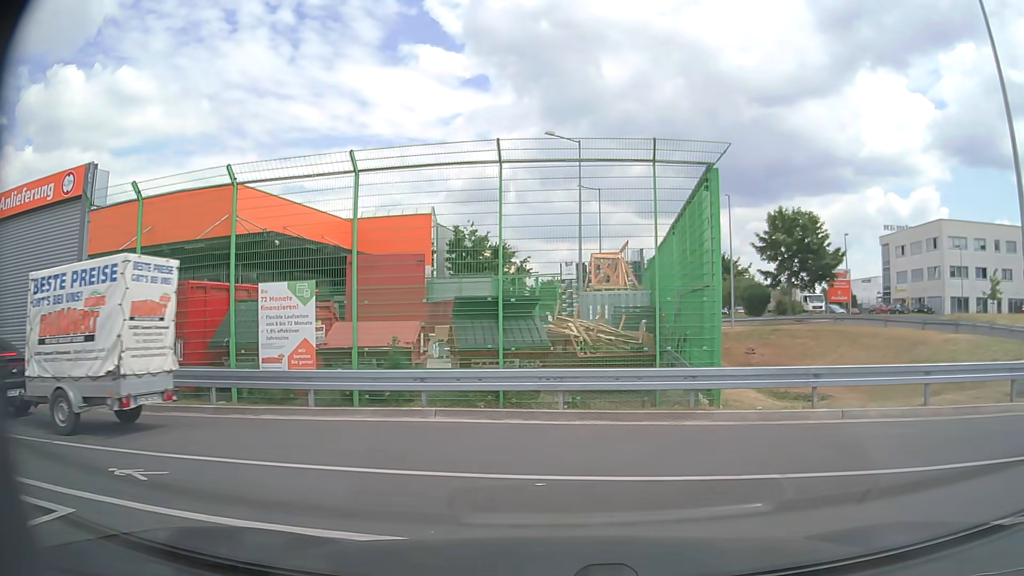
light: Day
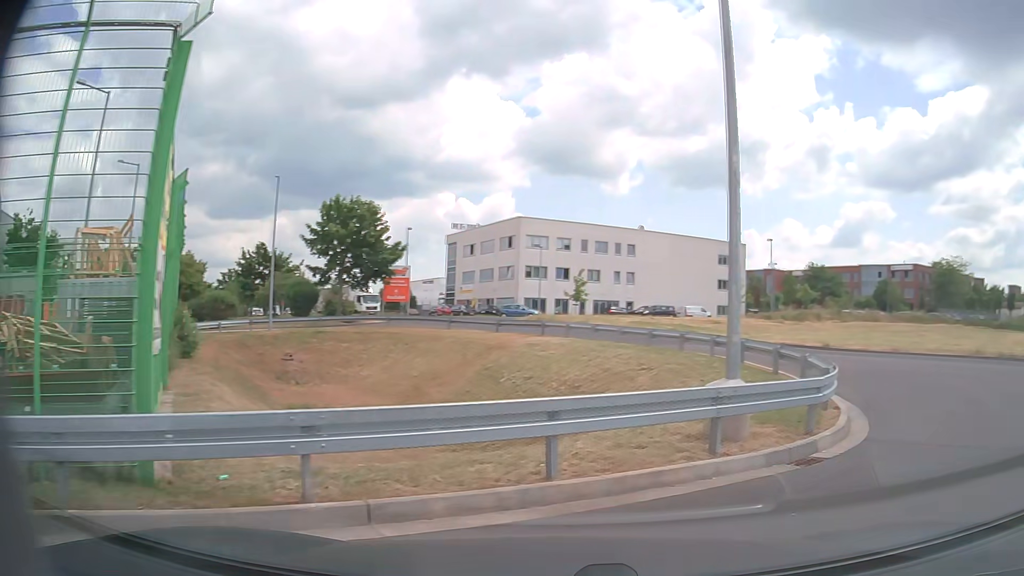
(+1.4, +5.6) m; +36°
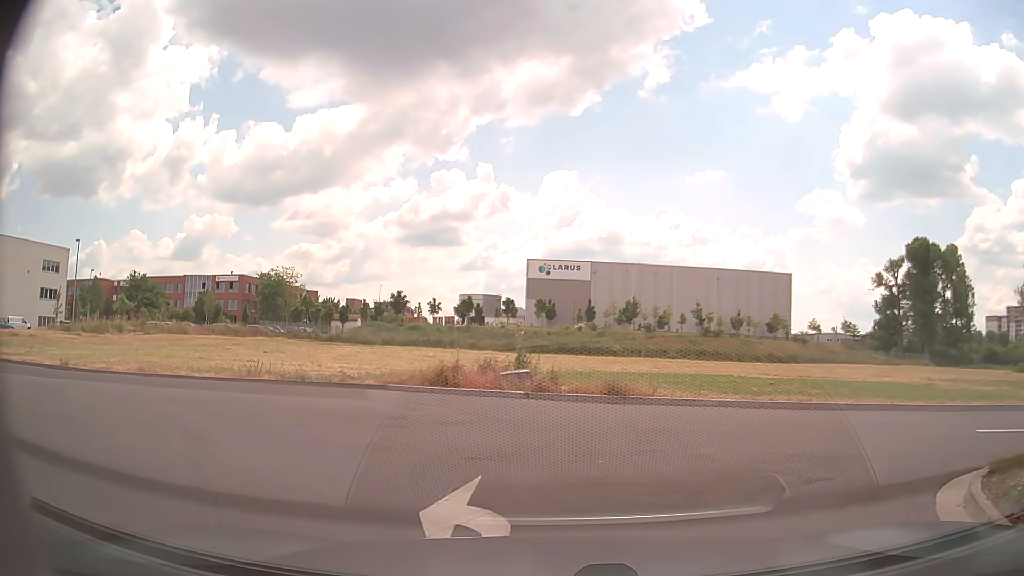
(+4.0, +5.8) m; +58°
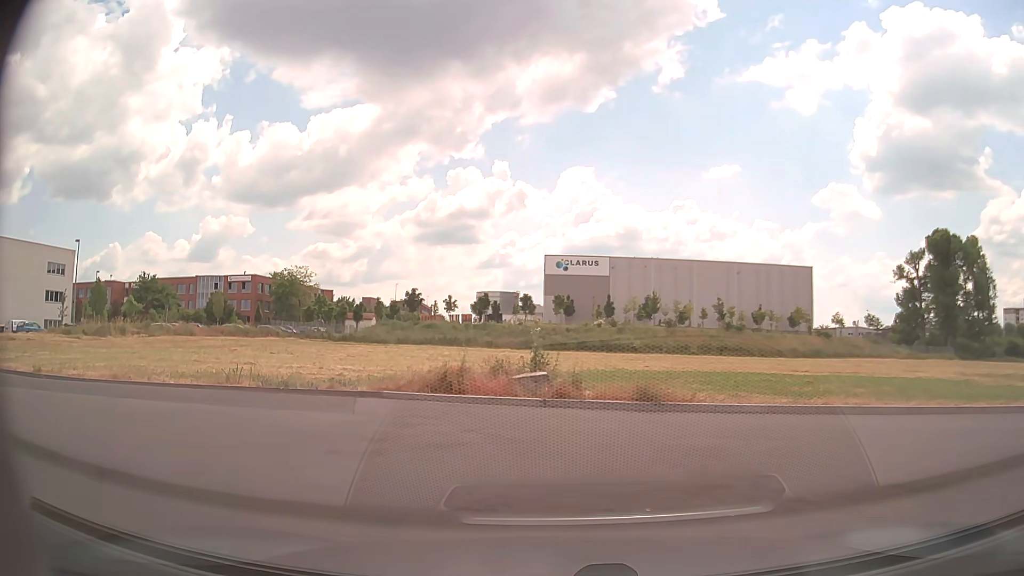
(0.0, +2.1) m; 0°
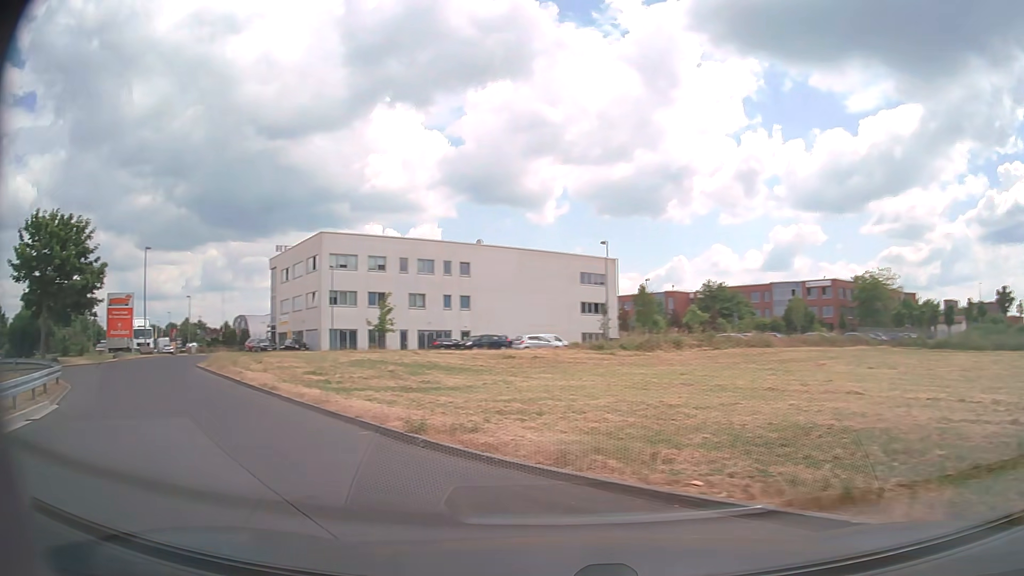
(-3.1, +8.9) m; -49°
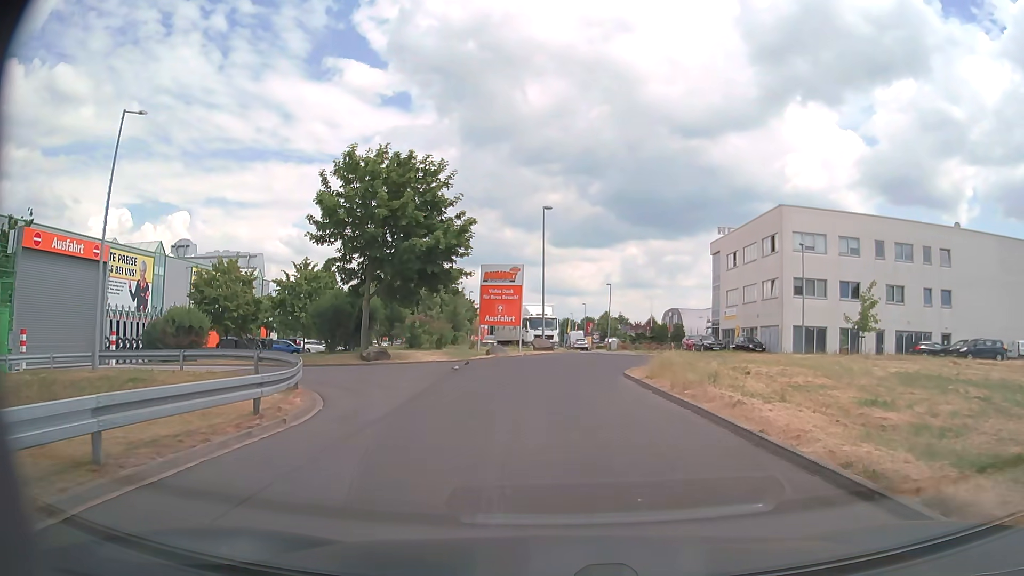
(-6.3, +12.0) m; -38°
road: service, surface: paved
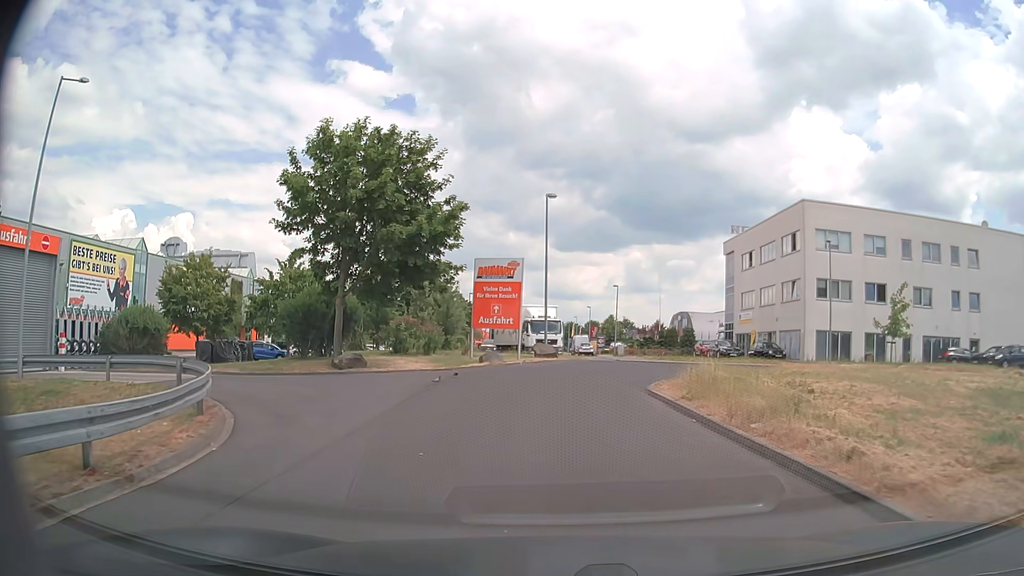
(0.0, +4.1) m; 0°
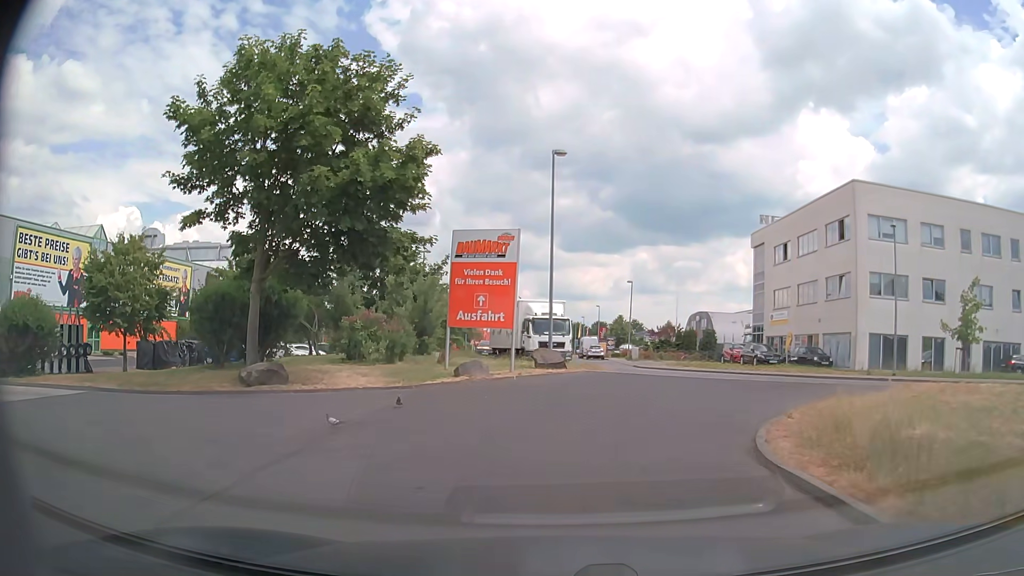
(-0.1, +7.7) m; -1°
